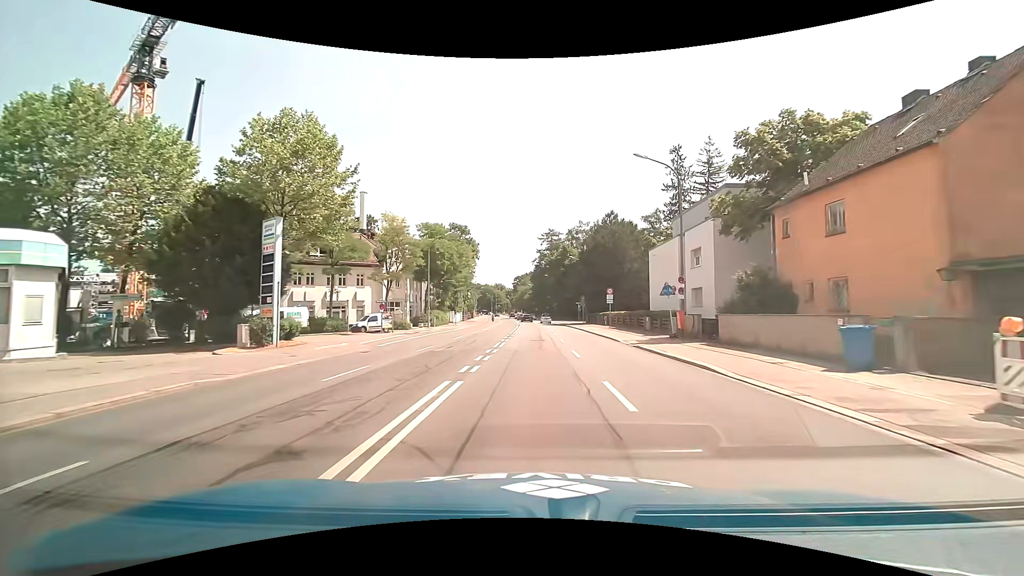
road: primary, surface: asphalt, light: Day
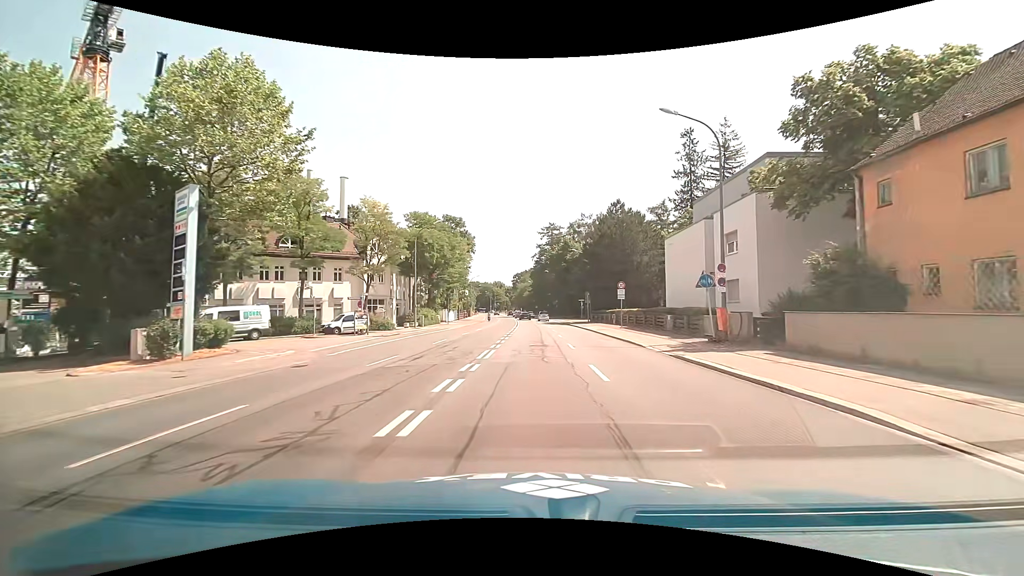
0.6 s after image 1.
(0.0, +6.1) m; -1°
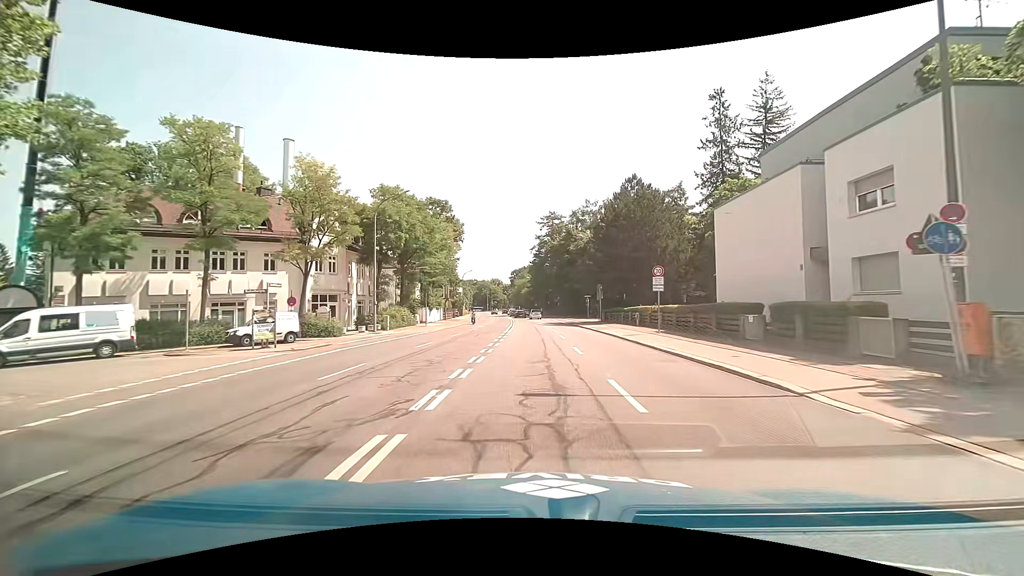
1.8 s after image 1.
(+0.1, +12.2) m; 0°
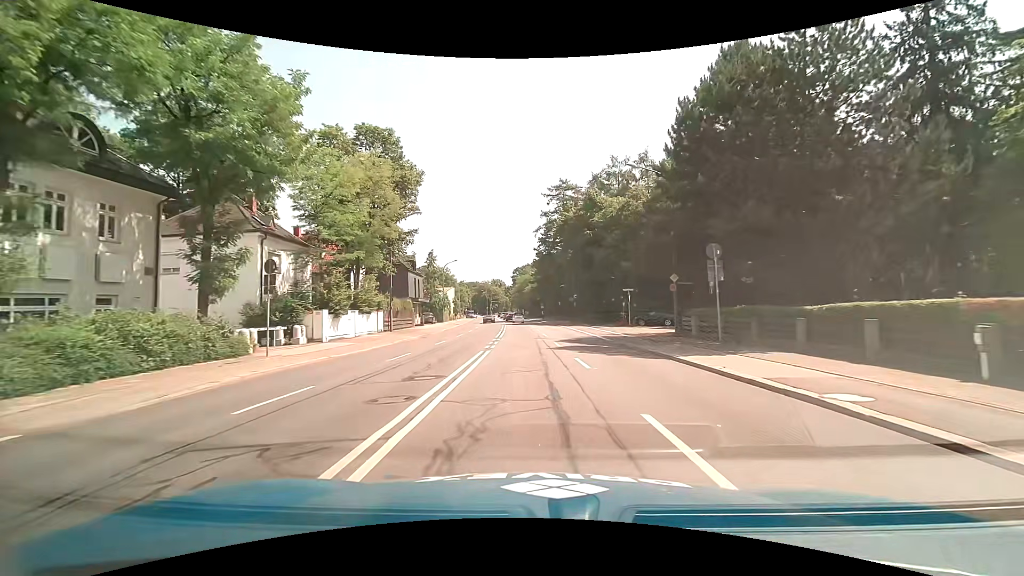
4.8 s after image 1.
(+0.1, +30.4) m; 0°
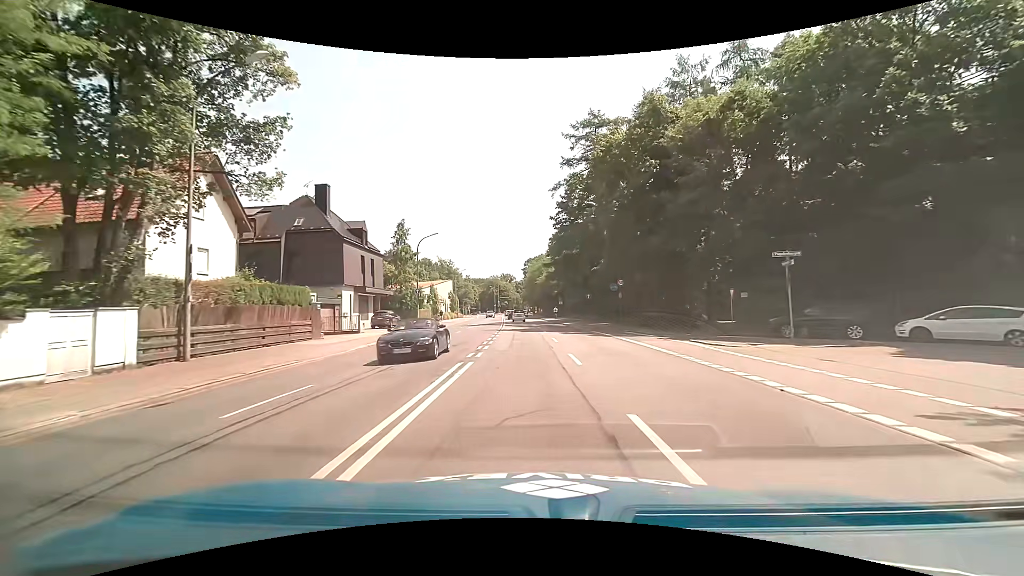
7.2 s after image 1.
(-0.6, +27.5) m; -3°
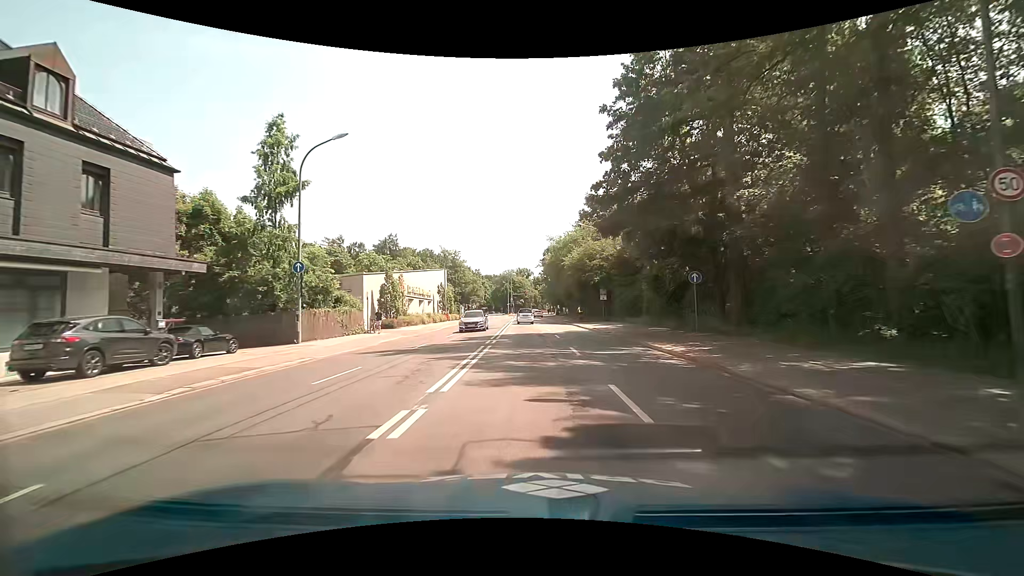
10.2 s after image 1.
(-0.2, +33.1) m; -1°
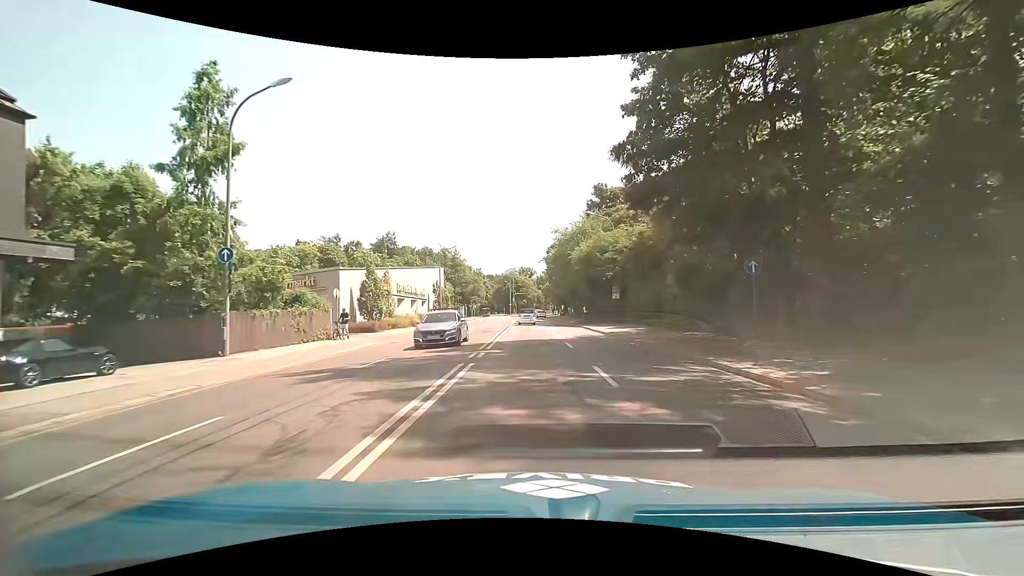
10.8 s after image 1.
(0.0, +6.2) m; -1°
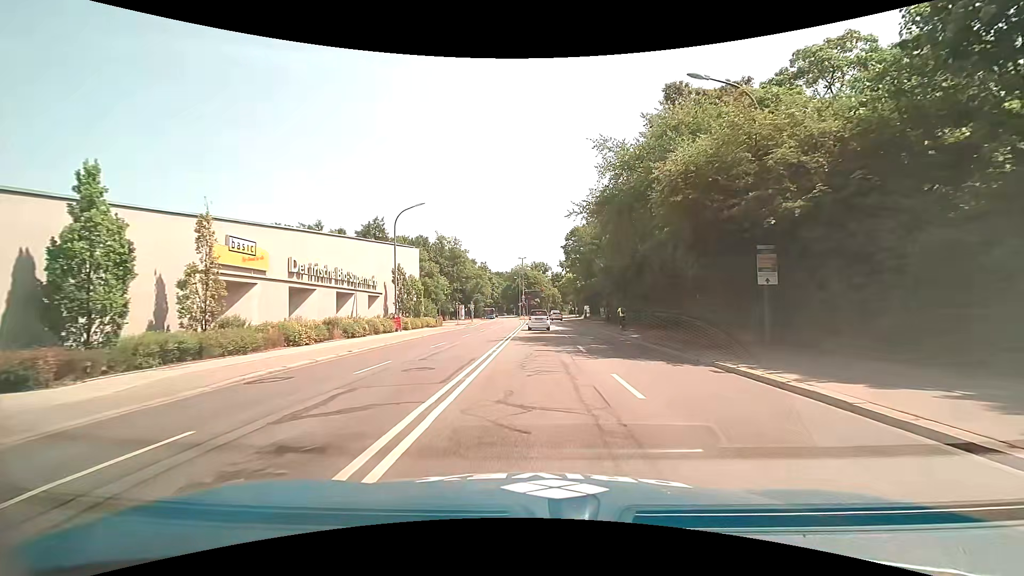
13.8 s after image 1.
(-0.4, +27.8) m; -2°
(0, +10) (0, +20) (0, +30) (+1, +40) (+1, +50) (+1, +60) (+1, +70) (+1, +80) (+2, +90) (+2, +100) m
